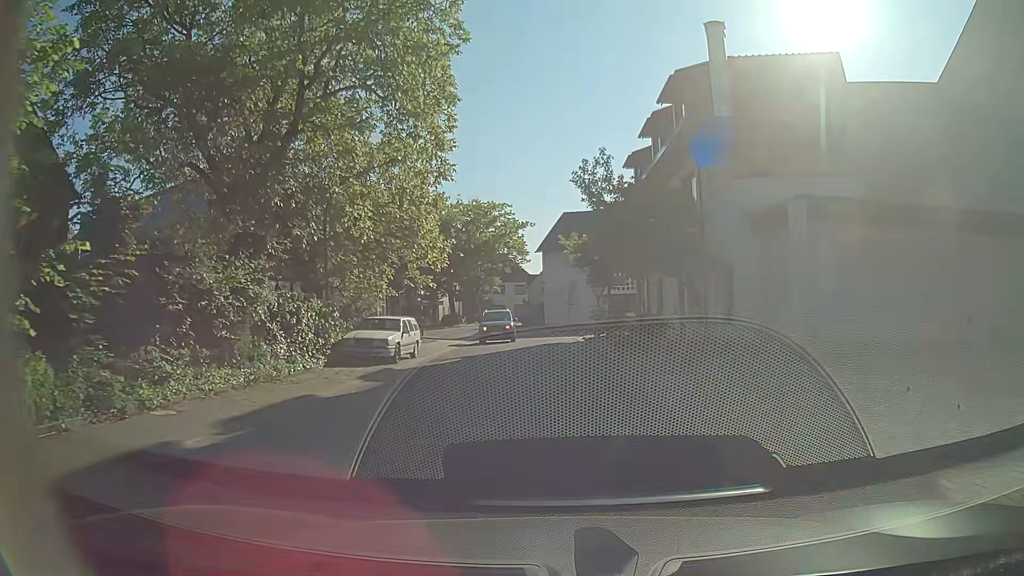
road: residential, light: Day
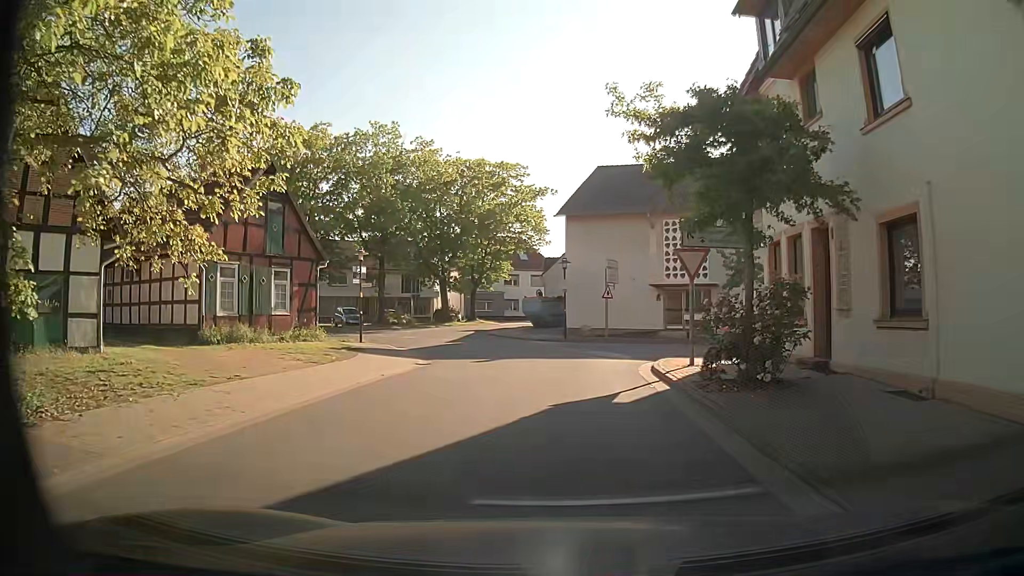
(-0.5, +20.4) m; -3°
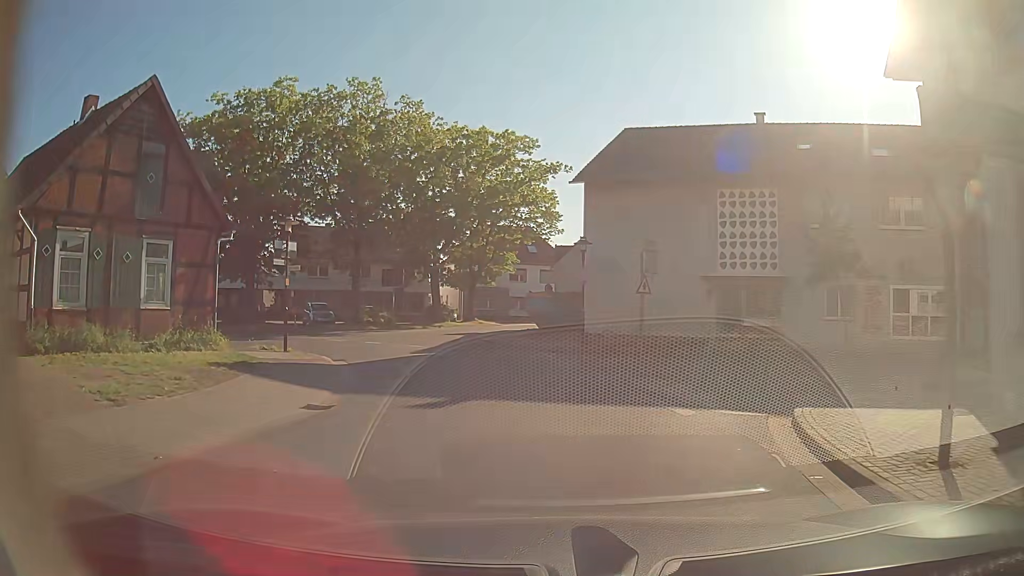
(-0.1, +9.7) m; 0°
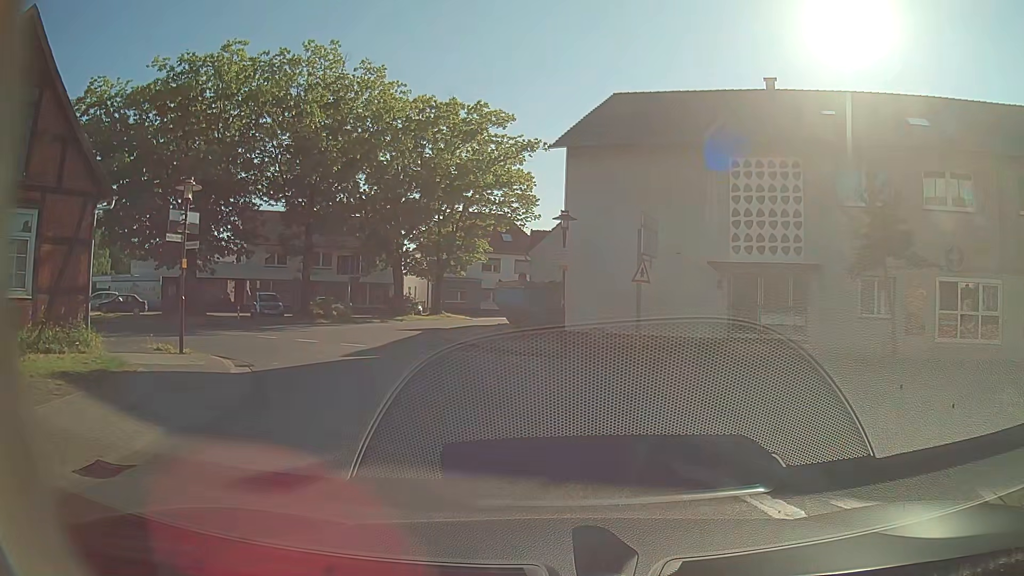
(0.0, +5.0) m; +1°
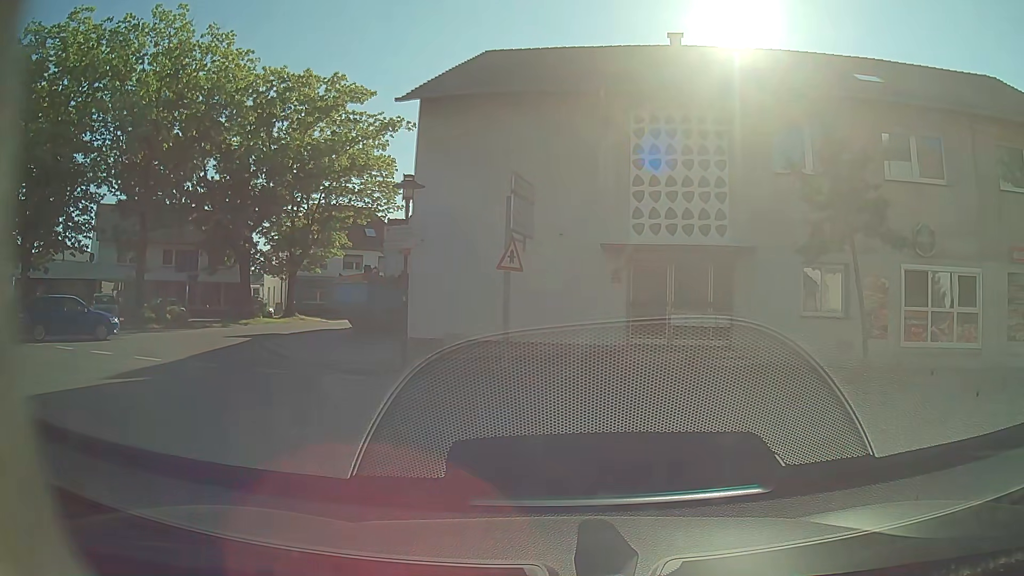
(+0.3, +5.2) m; +12°
